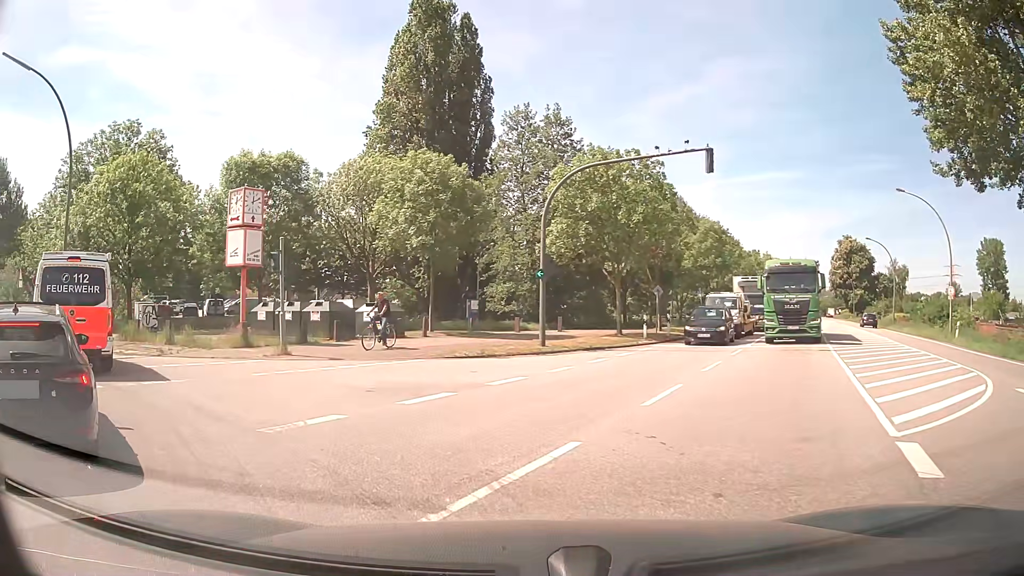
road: secondary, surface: asphalt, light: Day
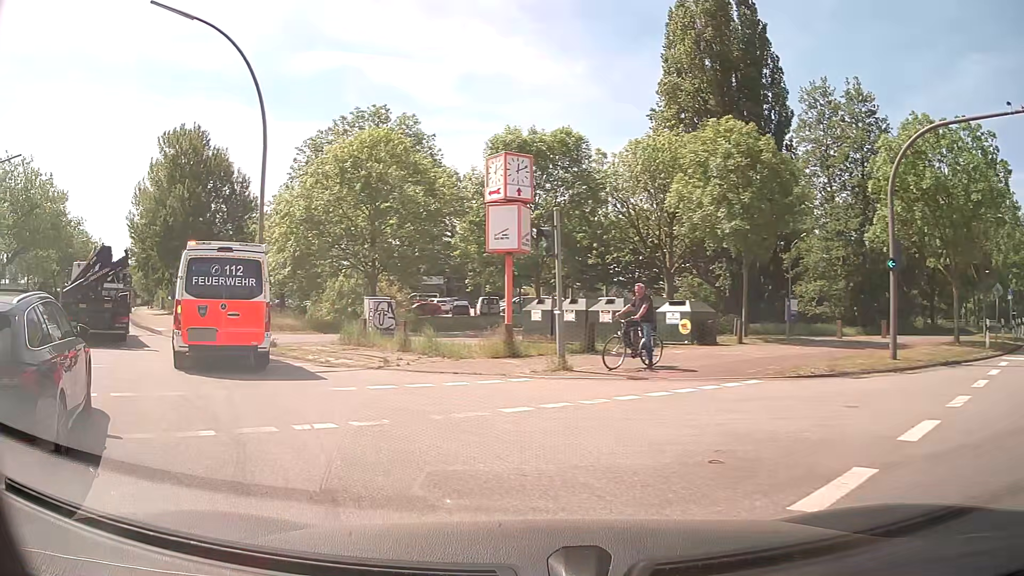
(-1.0, +5.6) m; -24°
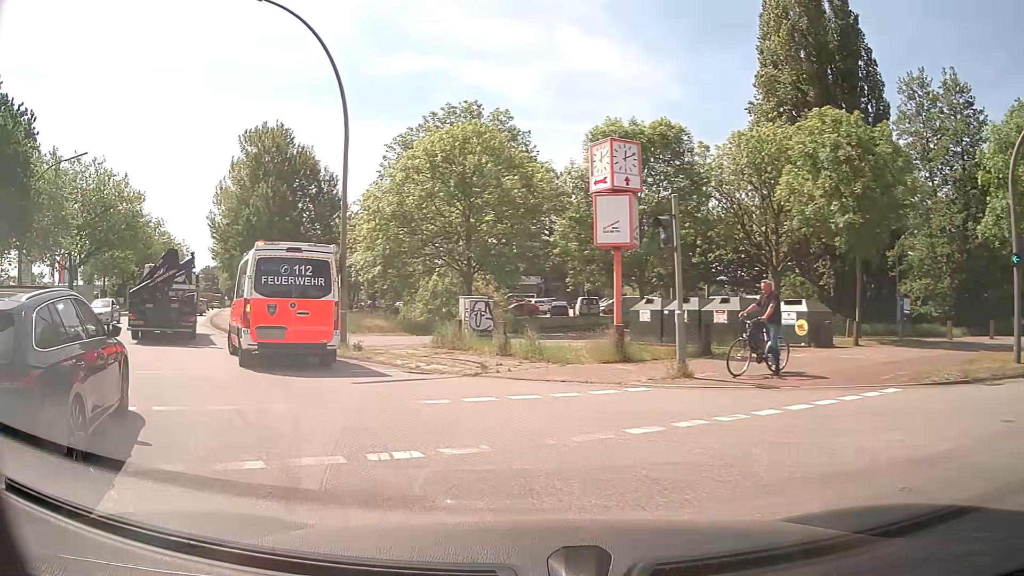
(-0.1, +1.6) m; -10°
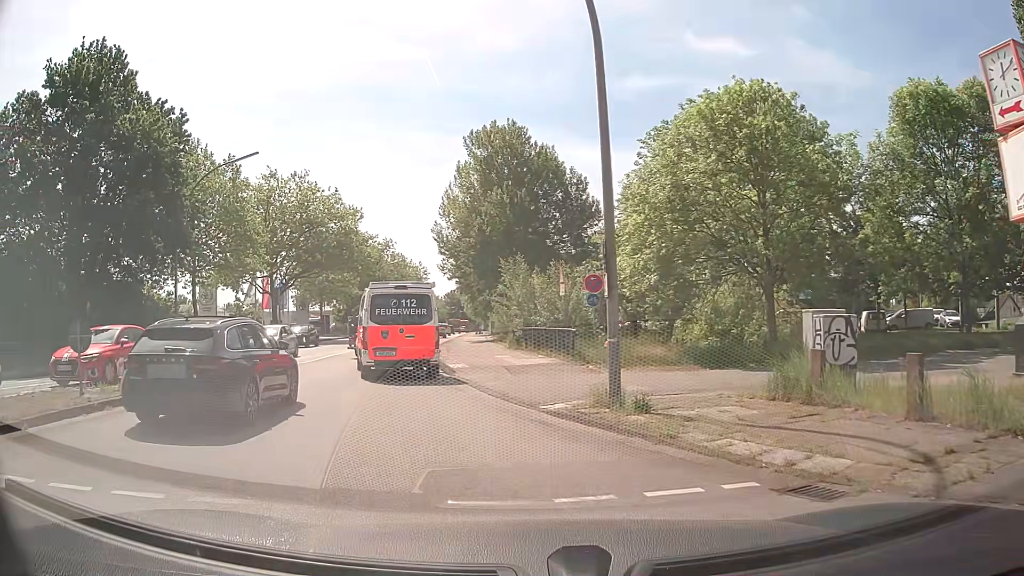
(-1.5, +7.9) m; -20°
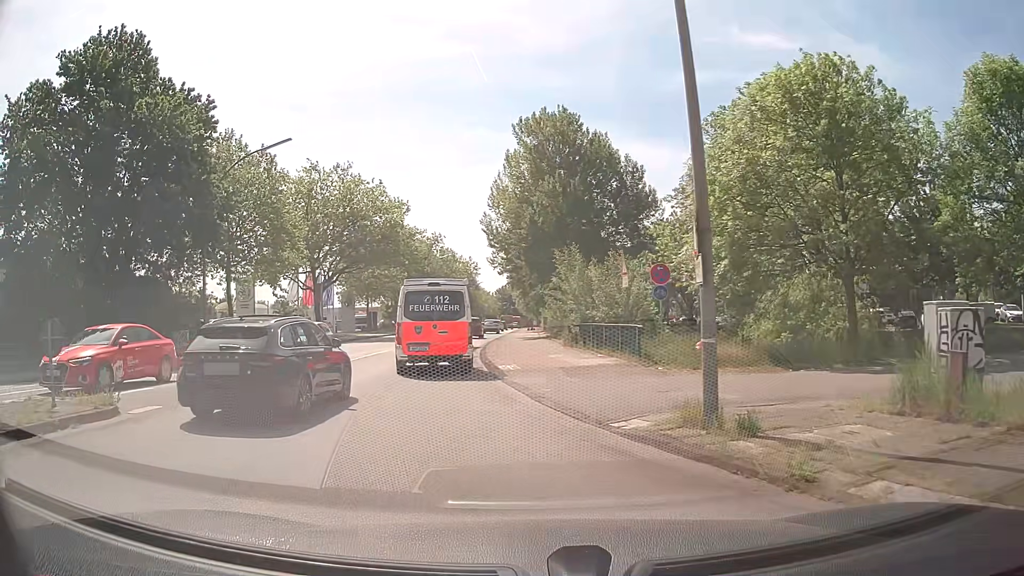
(-0.1, +2.4) m; -5°
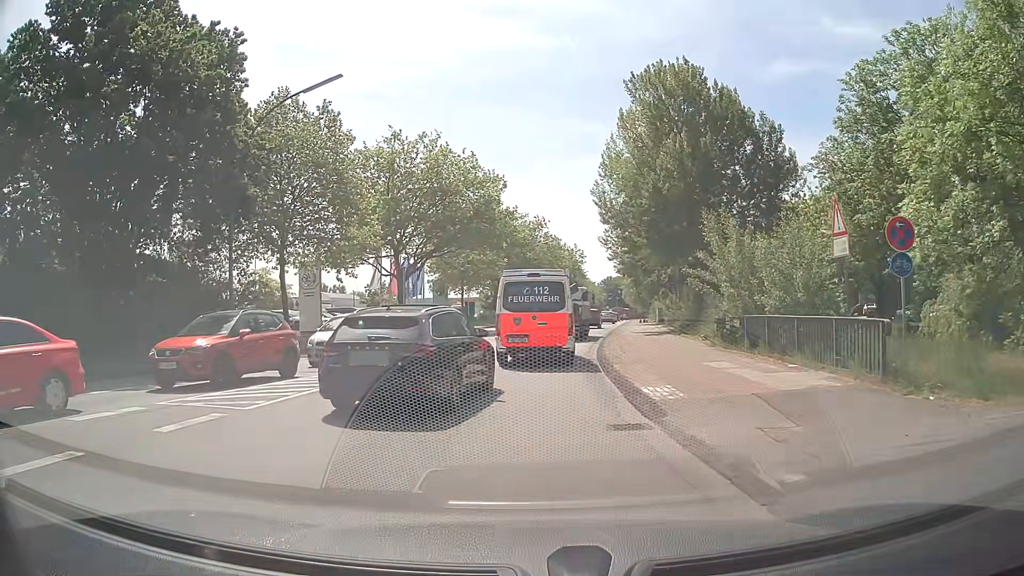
(-0.7, +7.9) m; -8°
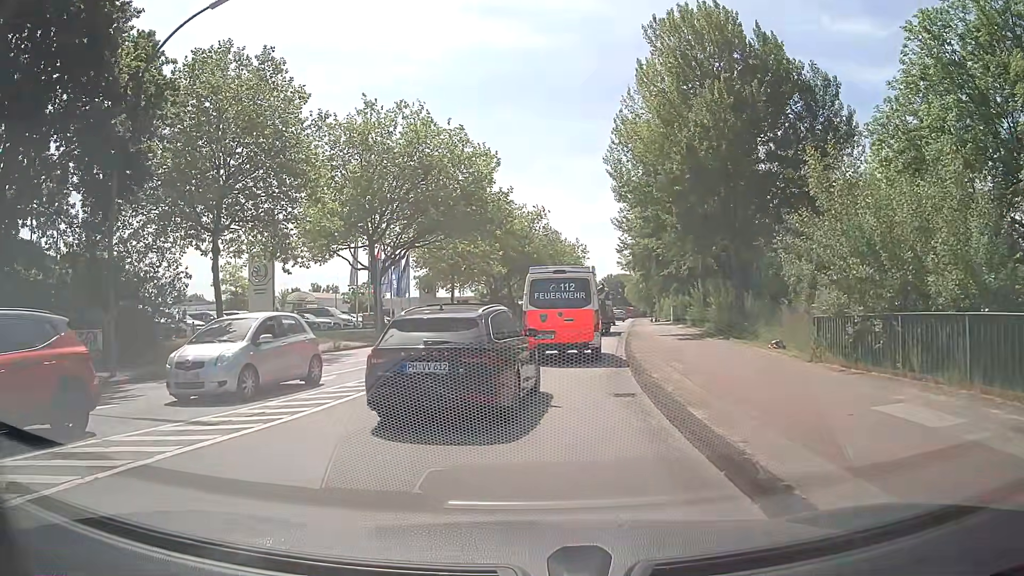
(-0.1, +7.9) m; -1°
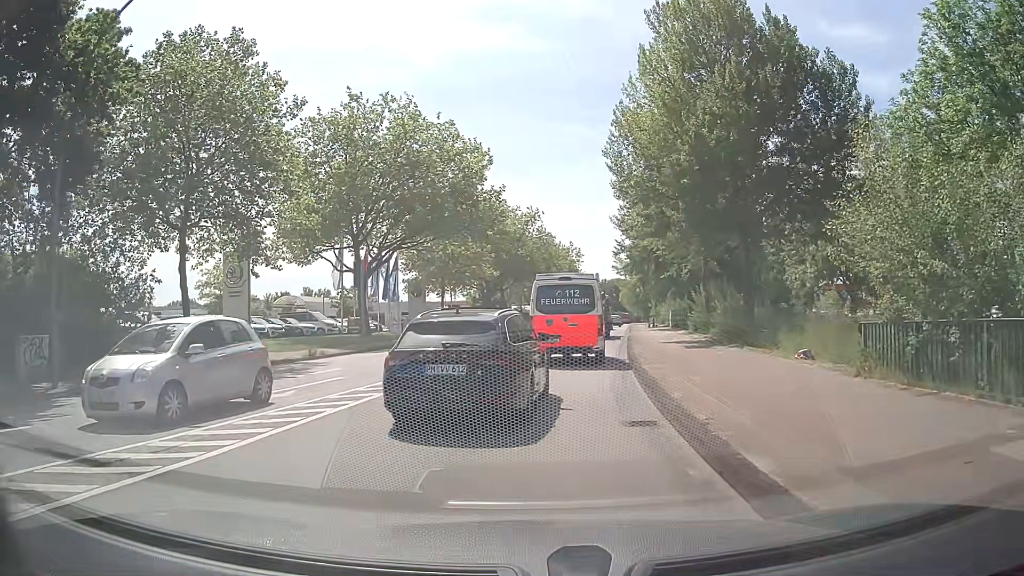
(0.0, +2.4) m; +1°
(0, +10) (+1, +20) (+2, +30) (+4, +40) (+5, +50) (+7, +60) (+8, +69) (+9, +79) (+11, +89) (+12, +99) m
